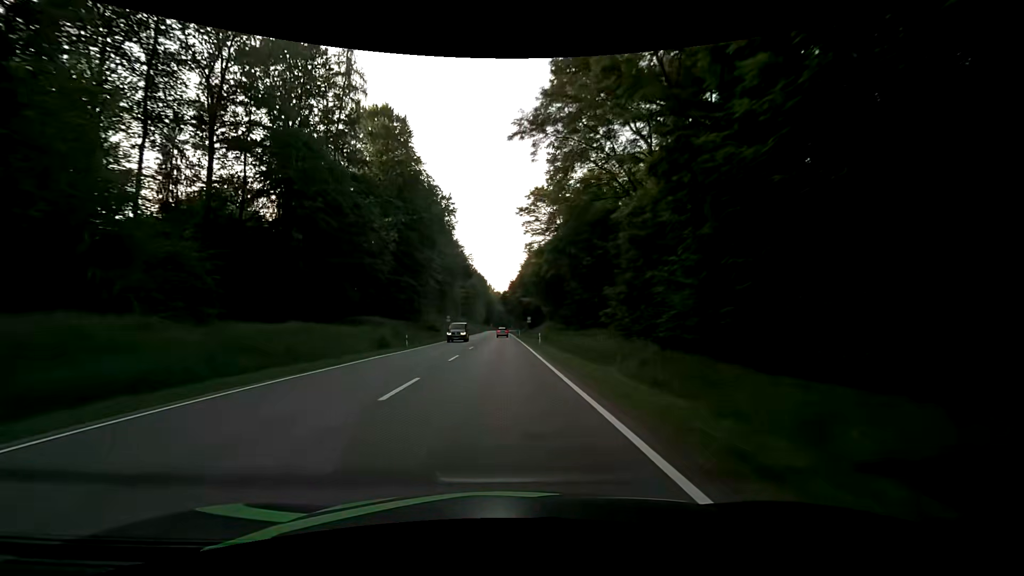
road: secondary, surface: asphalt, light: Day
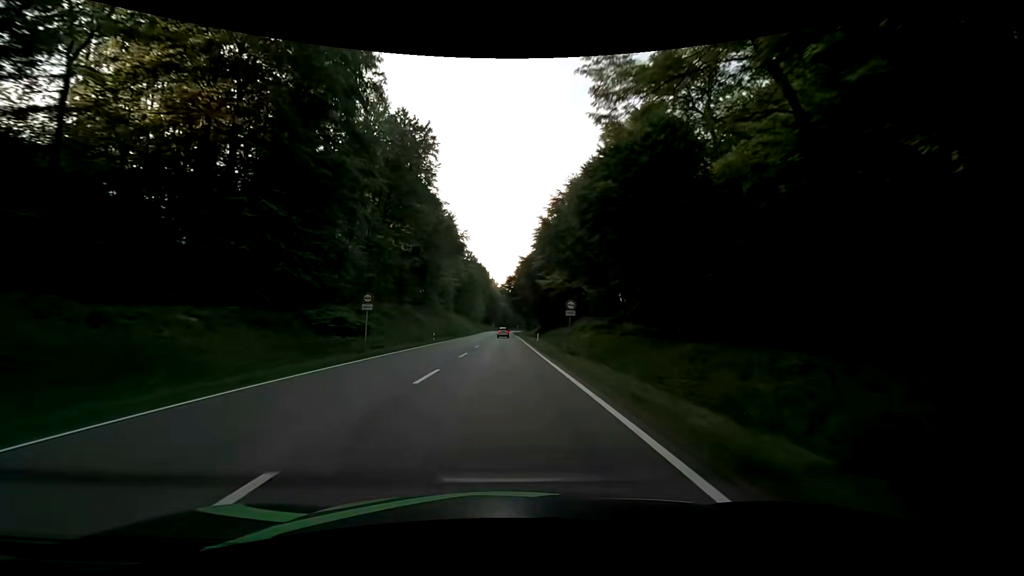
(-0.4, +43.0) m; 0°
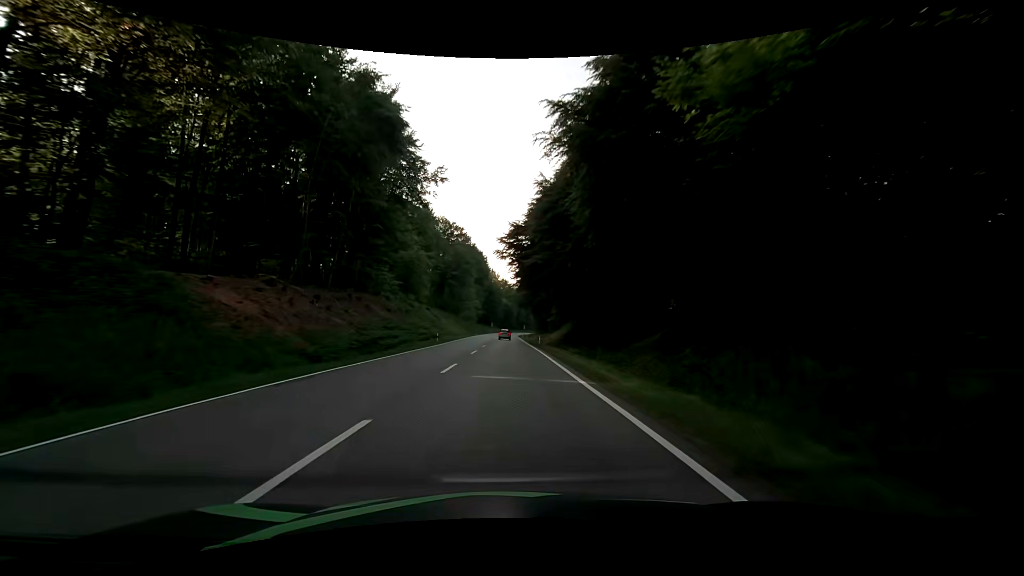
(-0.4, +55.6) m; -1°
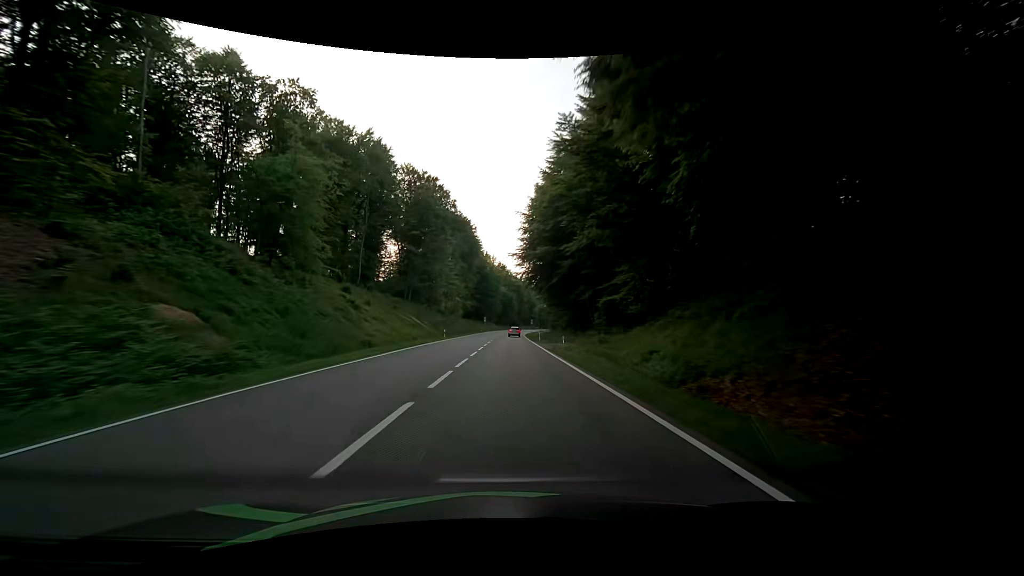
(0.0, +53.6) m; 0°
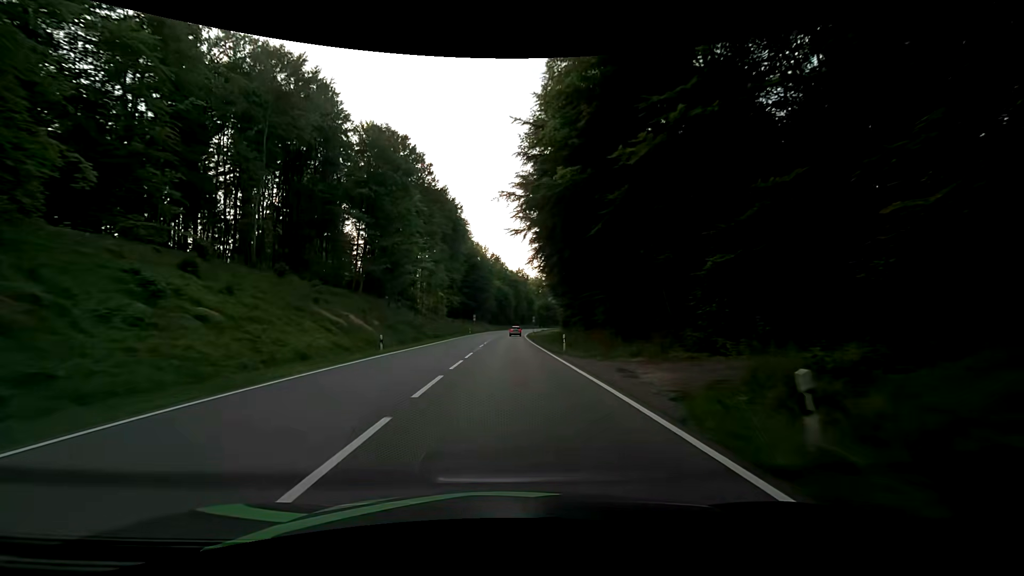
(+0.3, +25.2) m; +1°
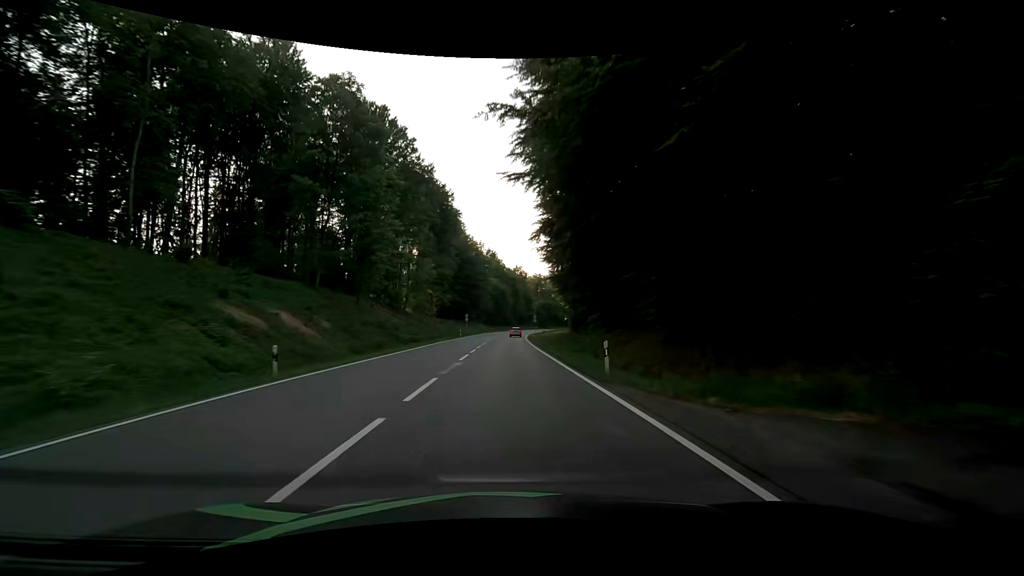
(+0.1, +12.2) m; 0°
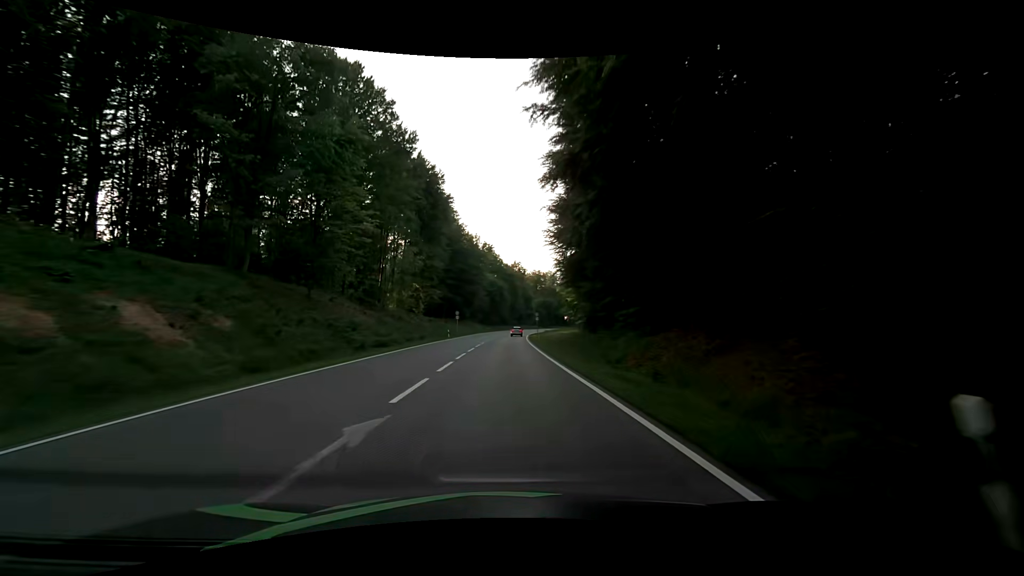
(0.0, +11.9) m; 0°
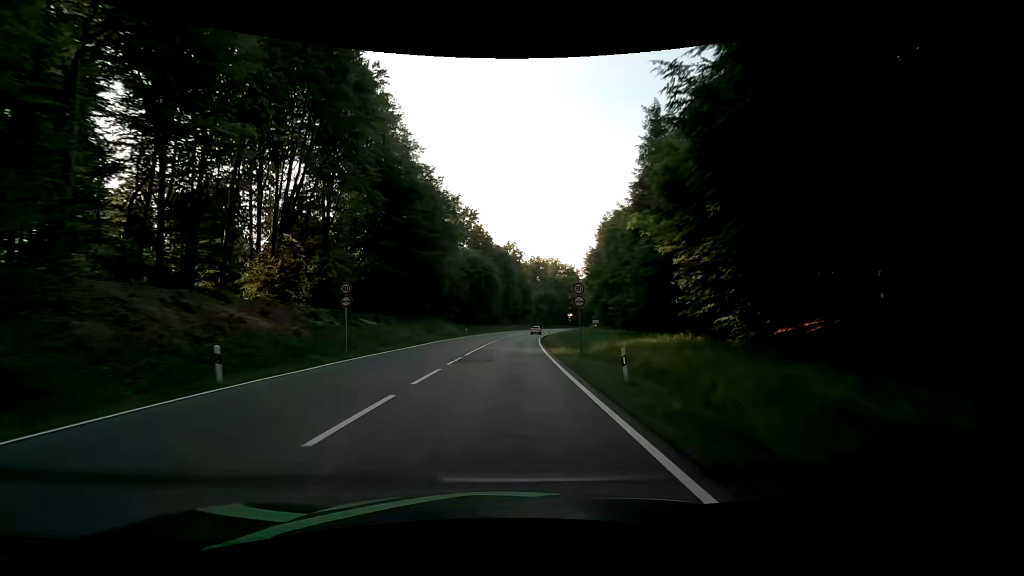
(+0.7, +46.2) m; +1°
(0, +10) (0, +20) (0, +30) (+1, +40) (+1, +50) (+2, +60) (+2, +70) (+3, +80) (+5, +90) (+6, +100) m
